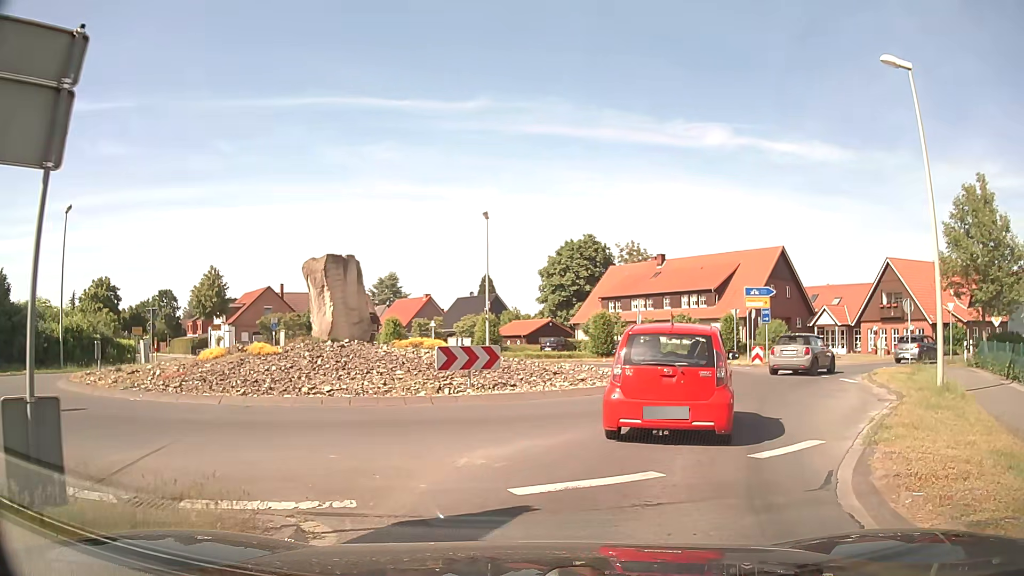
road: secondary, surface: asphalt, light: Day
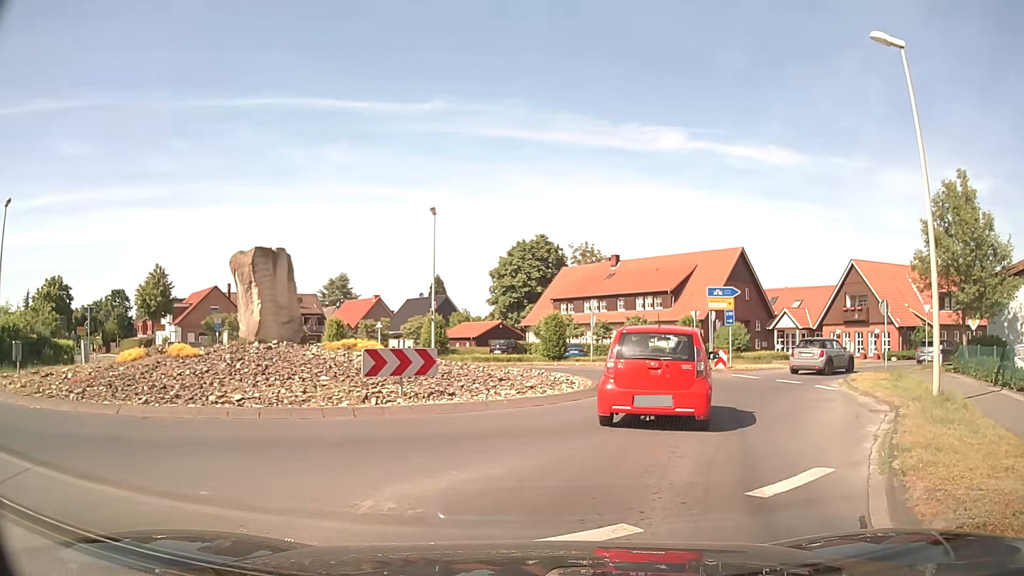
(+0.1, +2.1) m; +3°
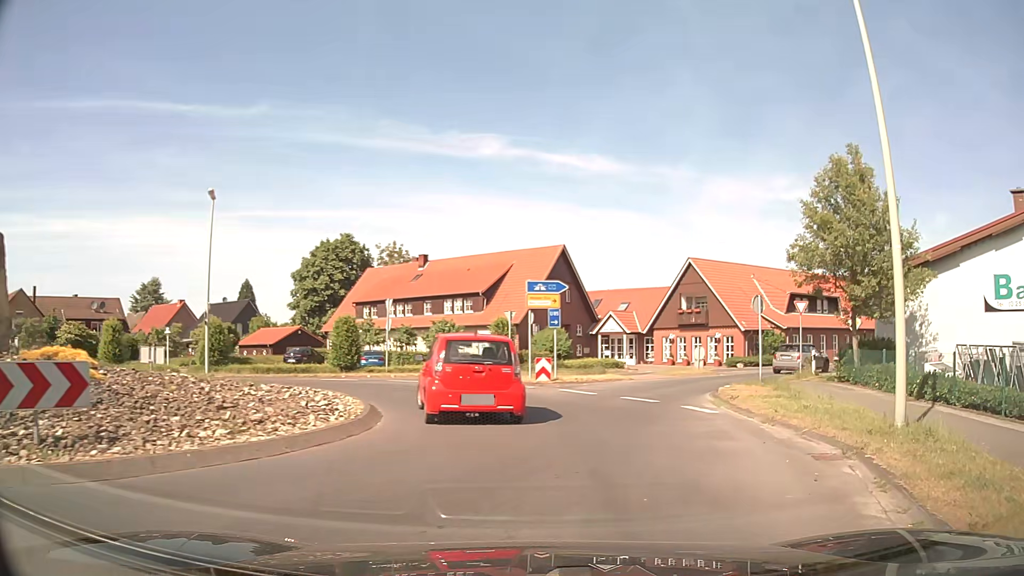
(+0.9, +5.8) m; +17°
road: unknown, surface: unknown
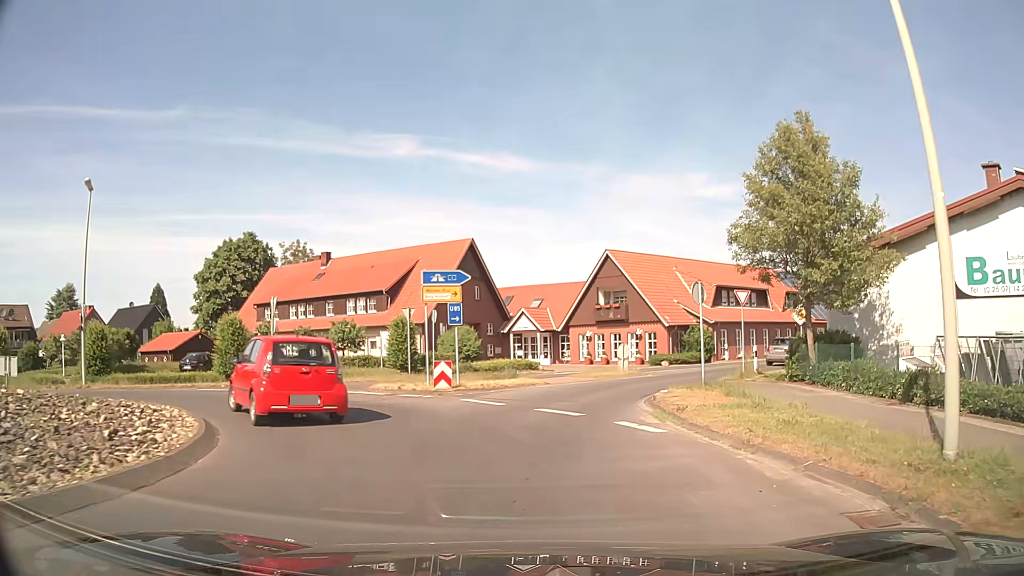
(+0.2, +3.5) m; +6°
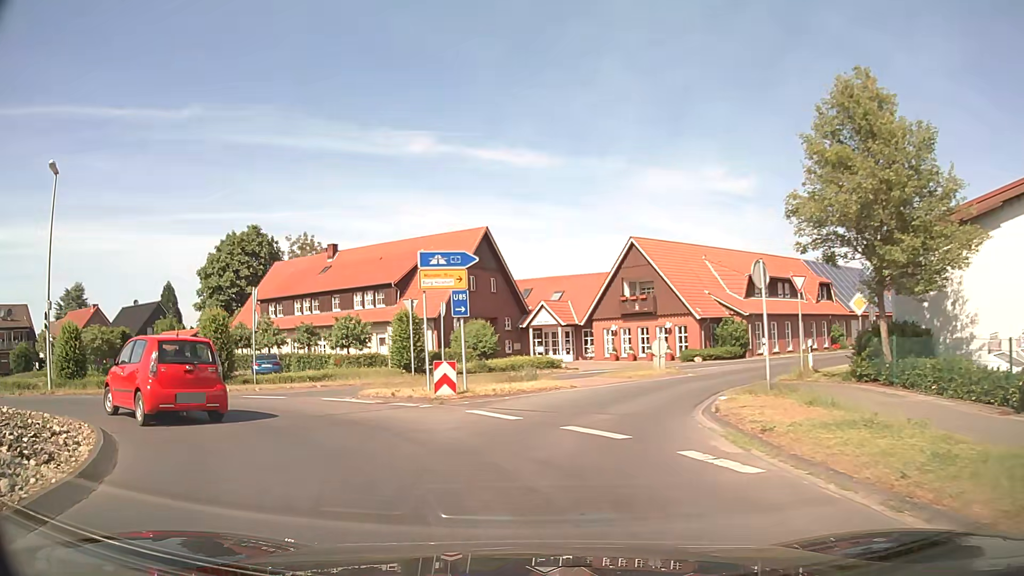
(0.0, +3.6) m; -1°
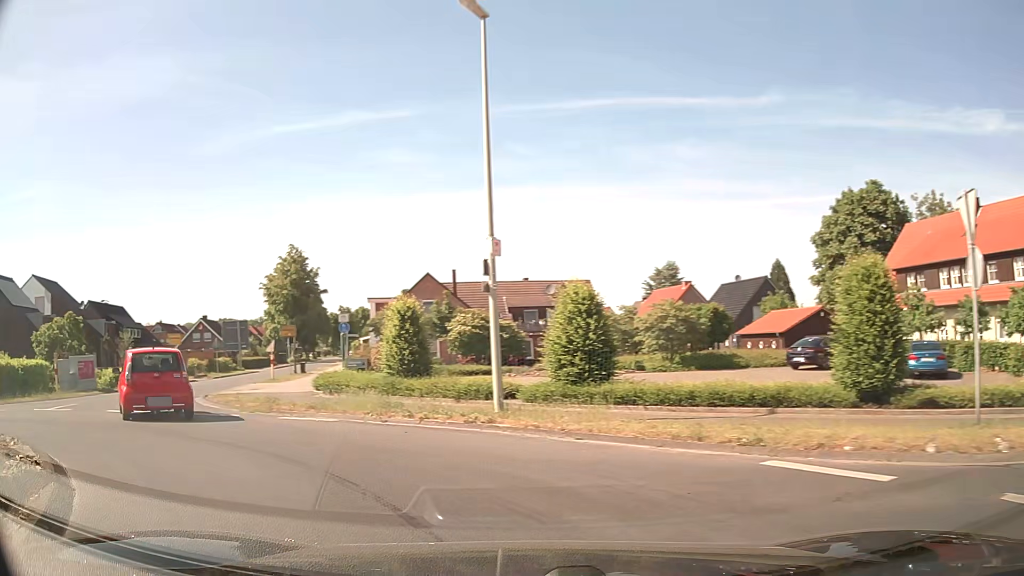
(-5.5, +12.3) m; -53°
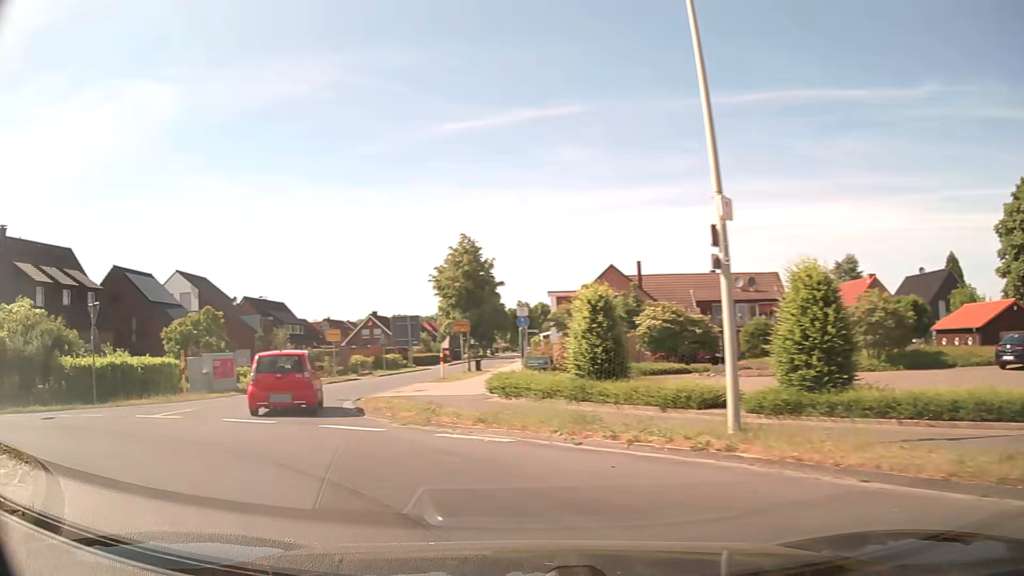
(-0.4, +3.3) m; -15°
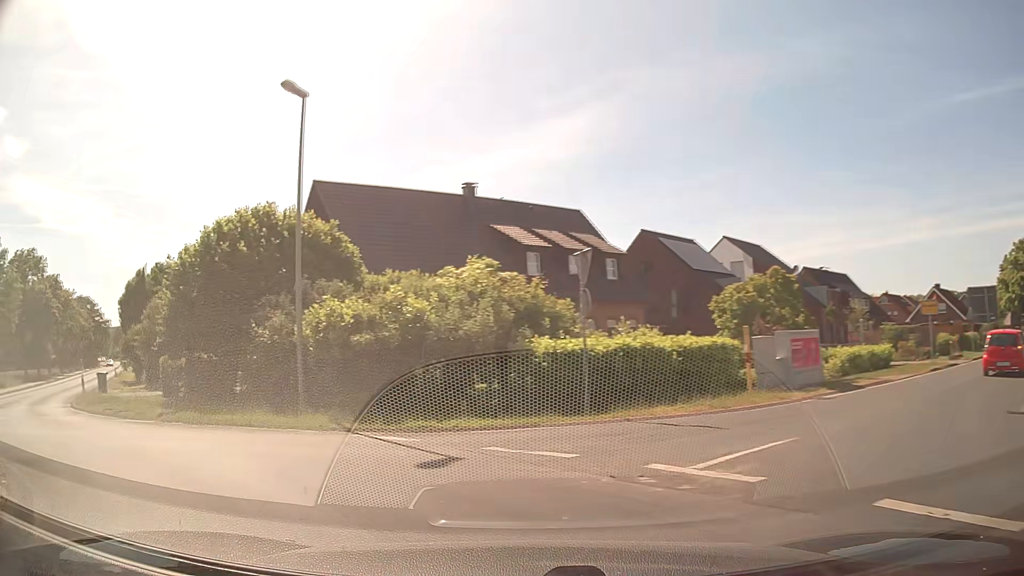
(-3.8, +8.8) m; -48°
